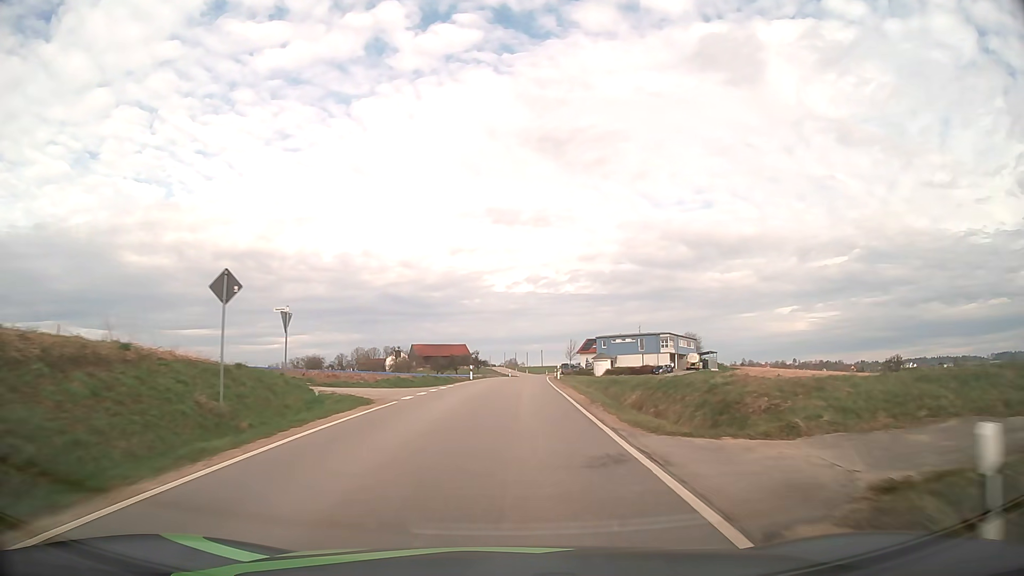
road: tertiary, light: Day
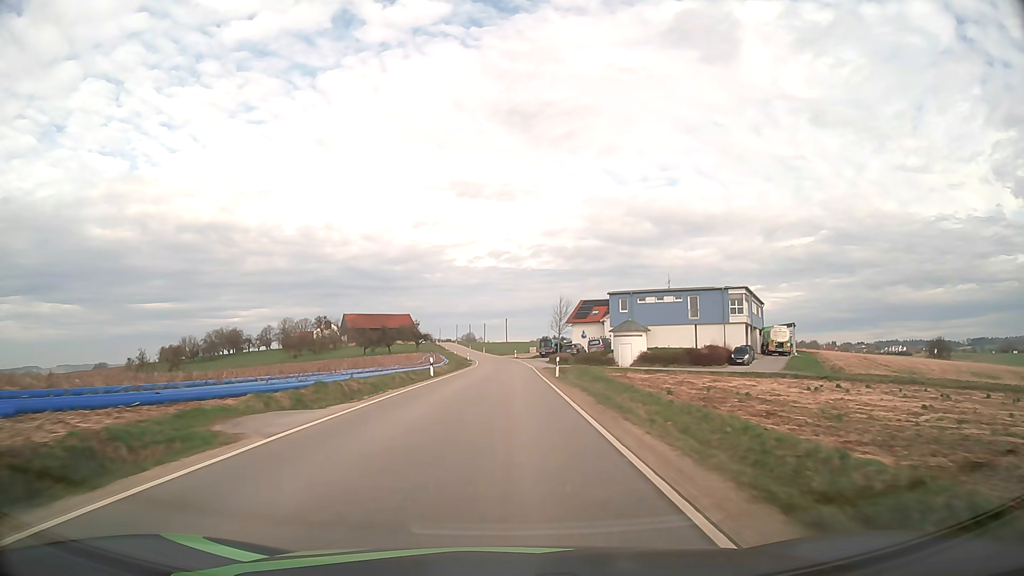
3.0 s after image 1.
(+2.0, +60.2) m; +3°
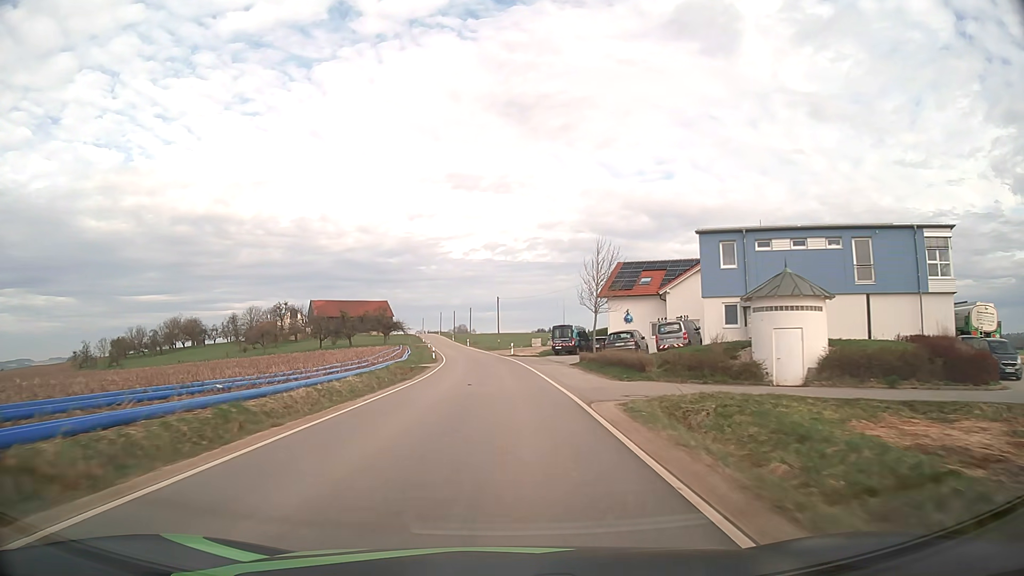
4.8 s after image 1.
(+0.3, +37.1) m; 0°
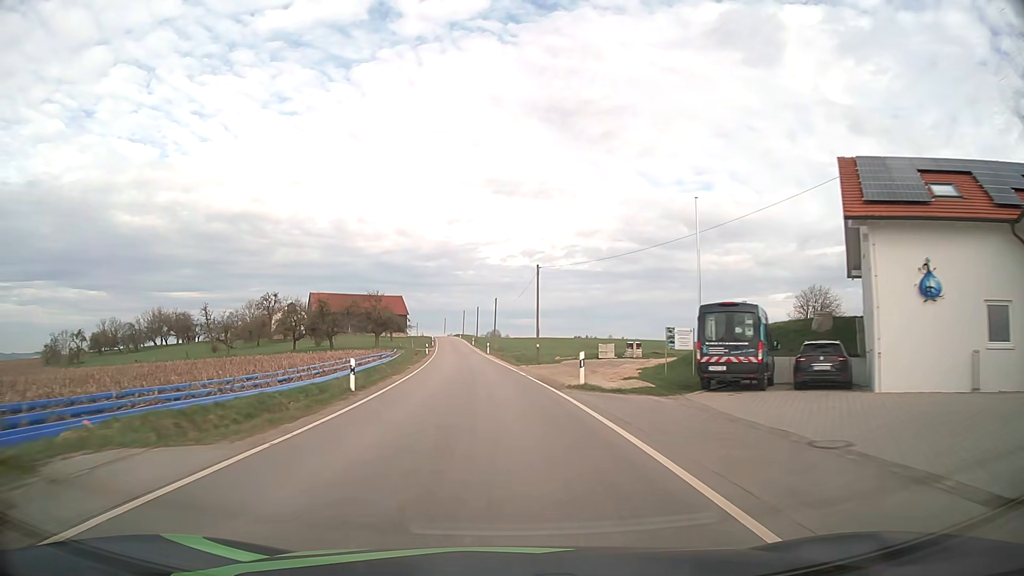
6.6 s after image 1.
(-0.6, +37.3) m; -3°
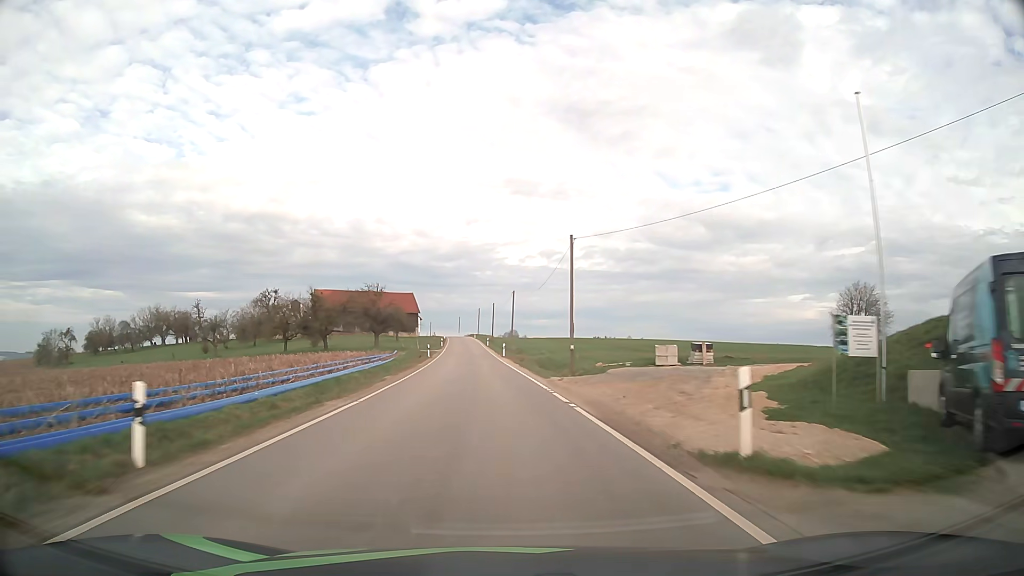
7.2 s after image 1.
(-0.2, +12.5) m; -1°
